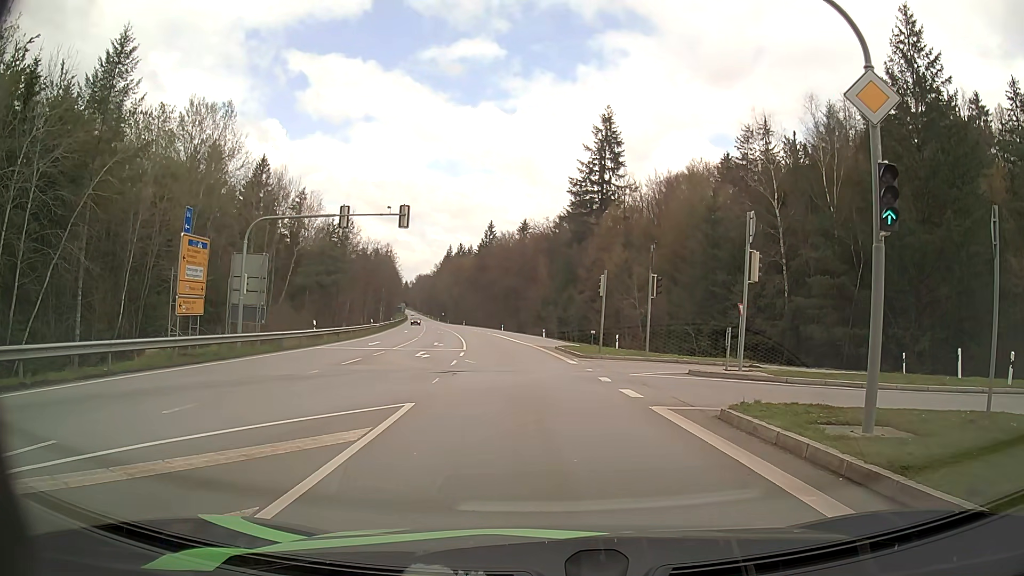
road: secondary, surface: asphalt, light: Day
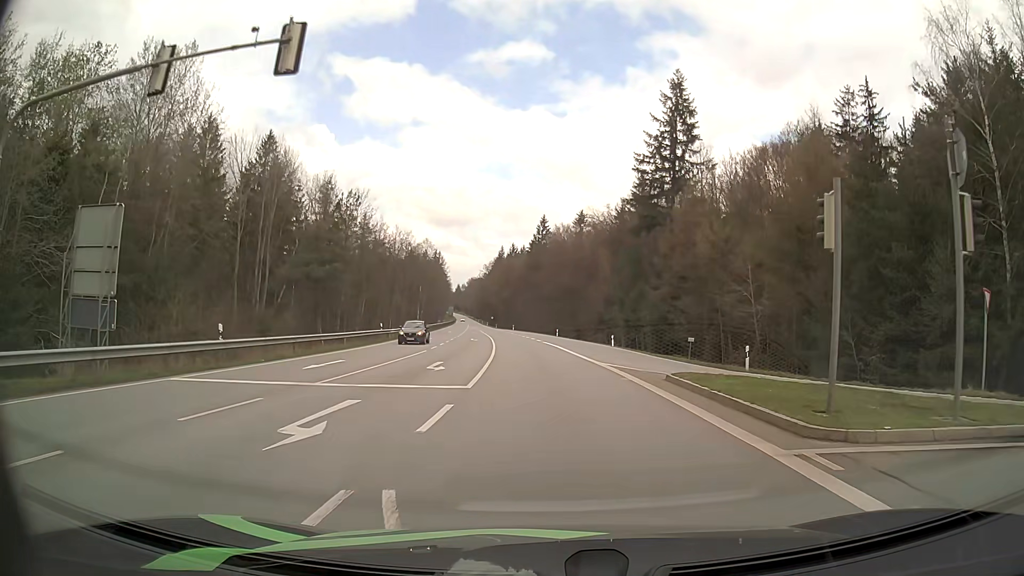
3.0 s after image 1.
(-0.9, +19.3) m; -5°
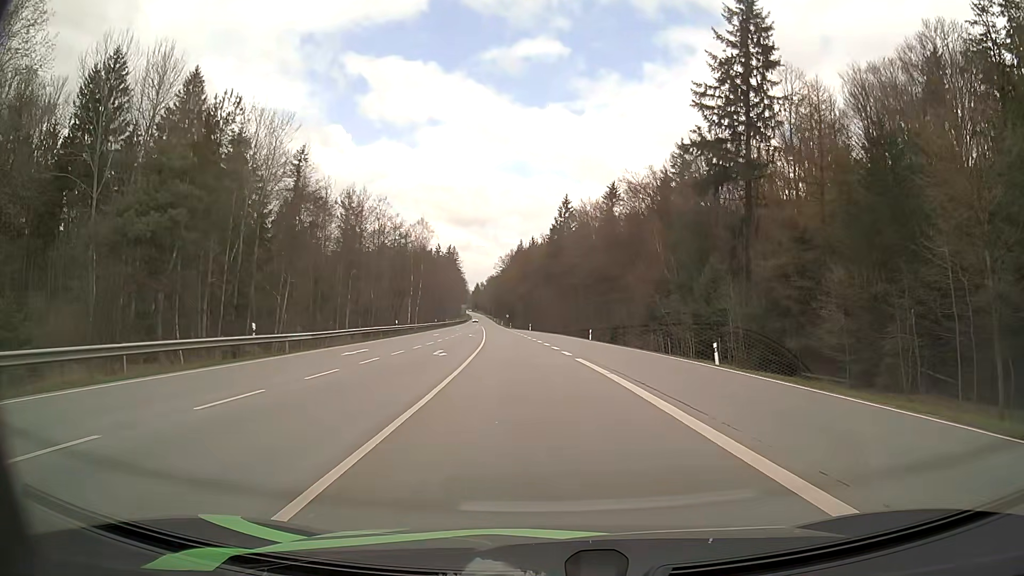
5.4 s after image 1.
(-0.3, +28.4) m; -1°
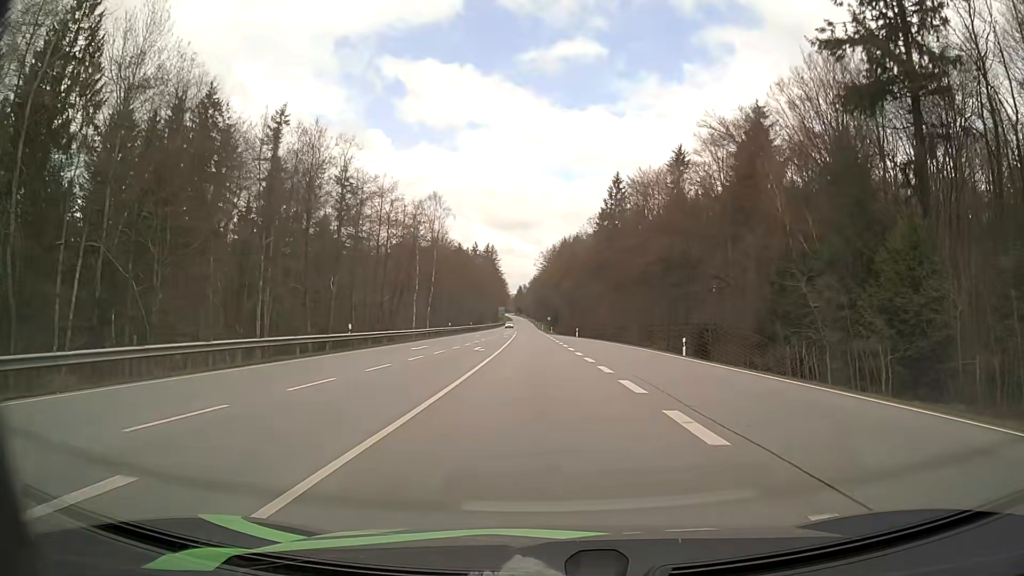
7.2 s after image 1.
(-0.7, +27.0) m; -4°
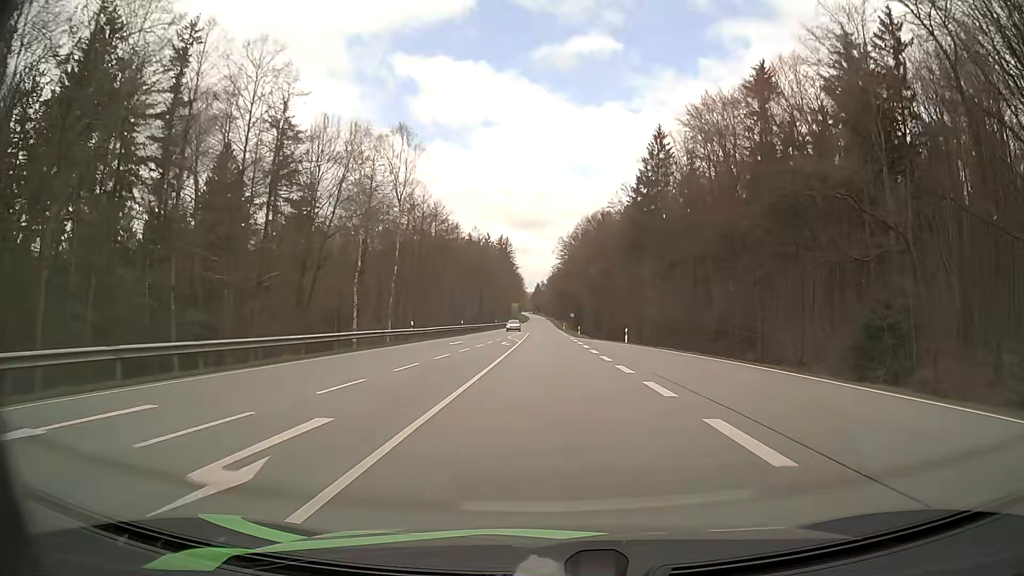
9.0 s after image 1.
(-0.7, +31.5) m; -2°
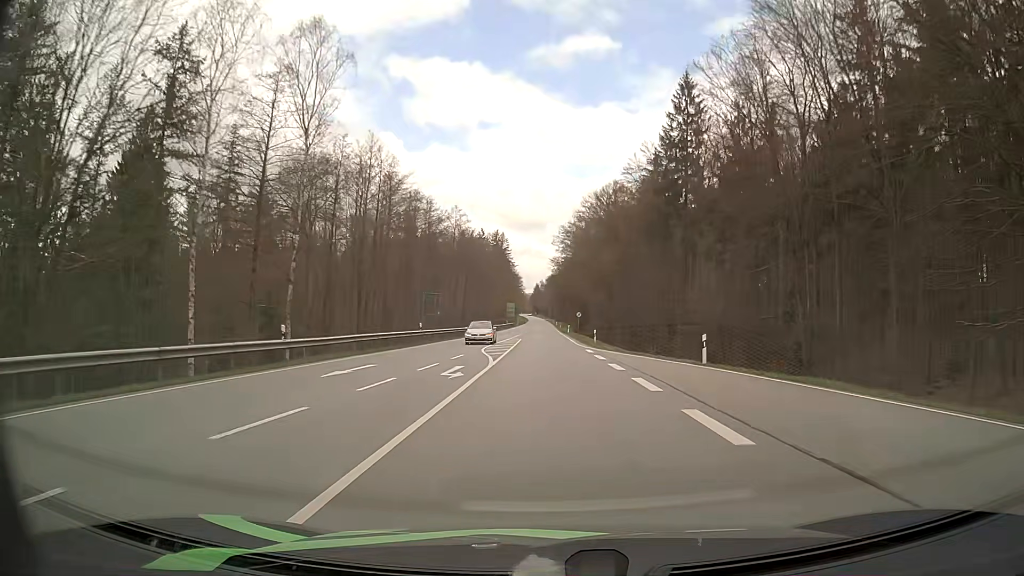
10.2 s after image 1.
(+0.1, +23.1) m; 0°
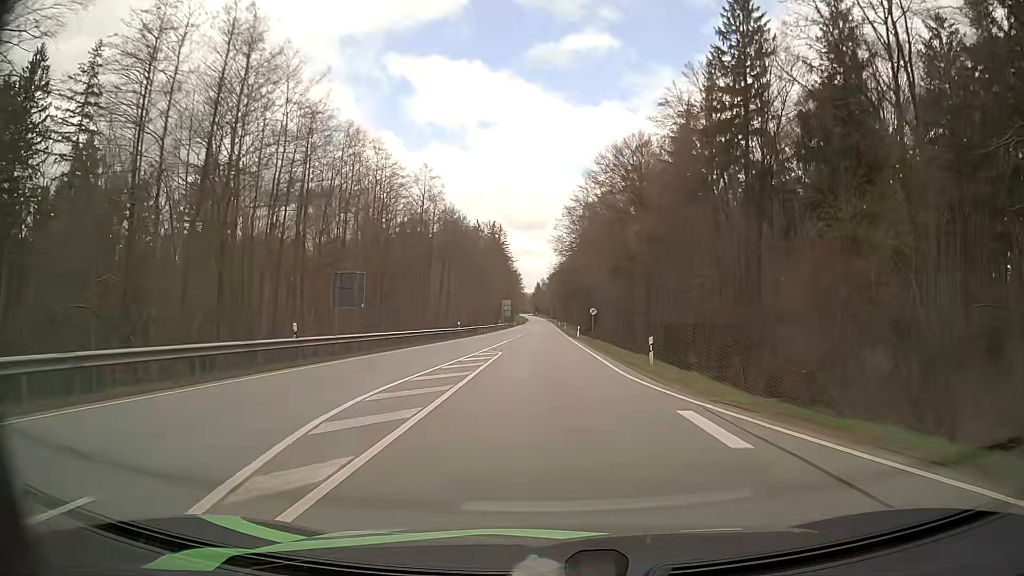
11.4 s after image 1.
(-0.1, +24.3) m; 0°
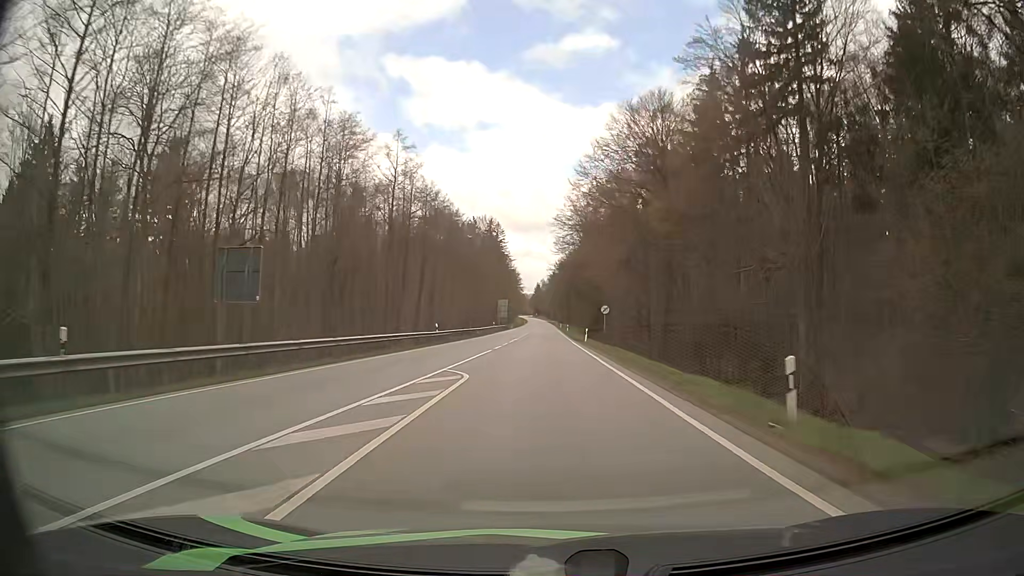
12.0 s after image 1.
(0.0, +12.7) m; 0°
(0, +10) (0, +20) (0, +30) (0, +40) (0, +50) (0, +60) (0, +70) (0, +80) (0, +90) (-1, +100) m
